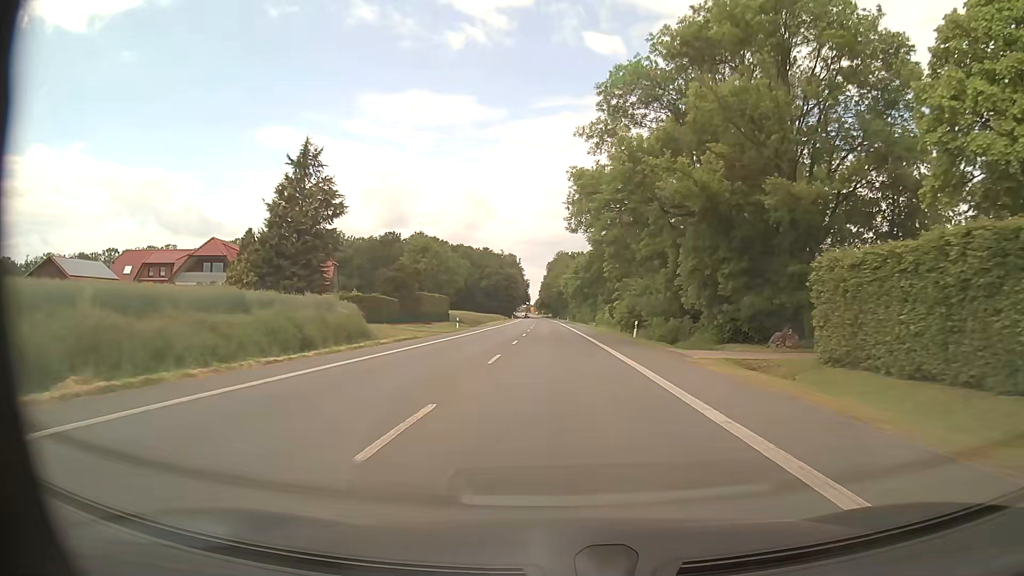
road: primary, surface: asphalt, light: Day
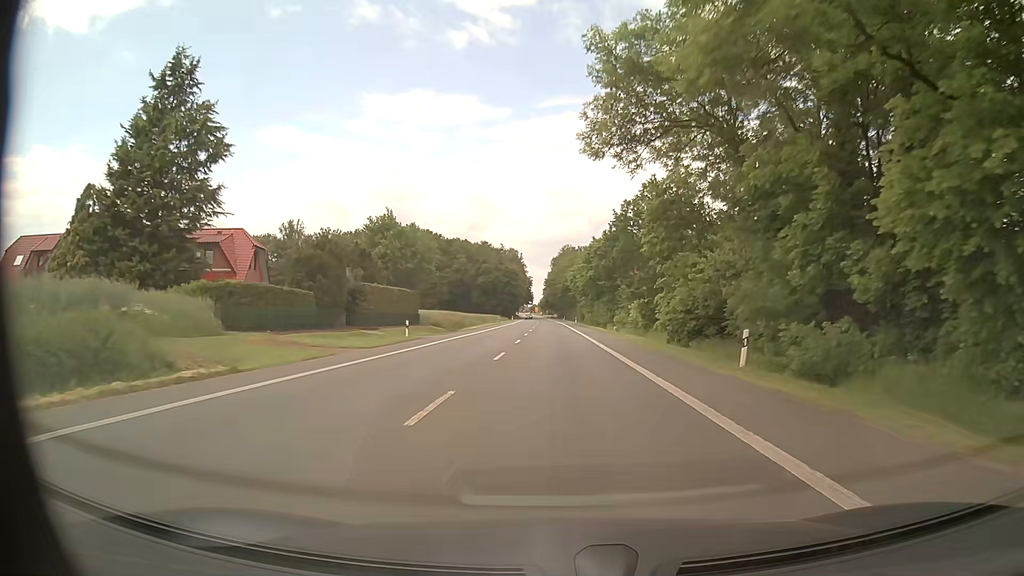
(-0.1, +22.2) m; -1°
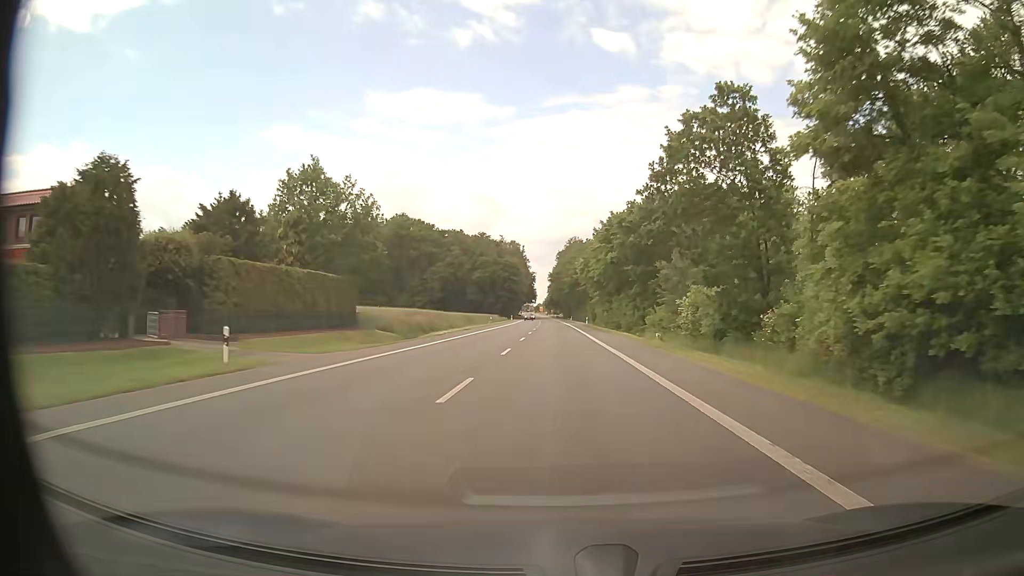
(0.0, +22.2) m; 0°
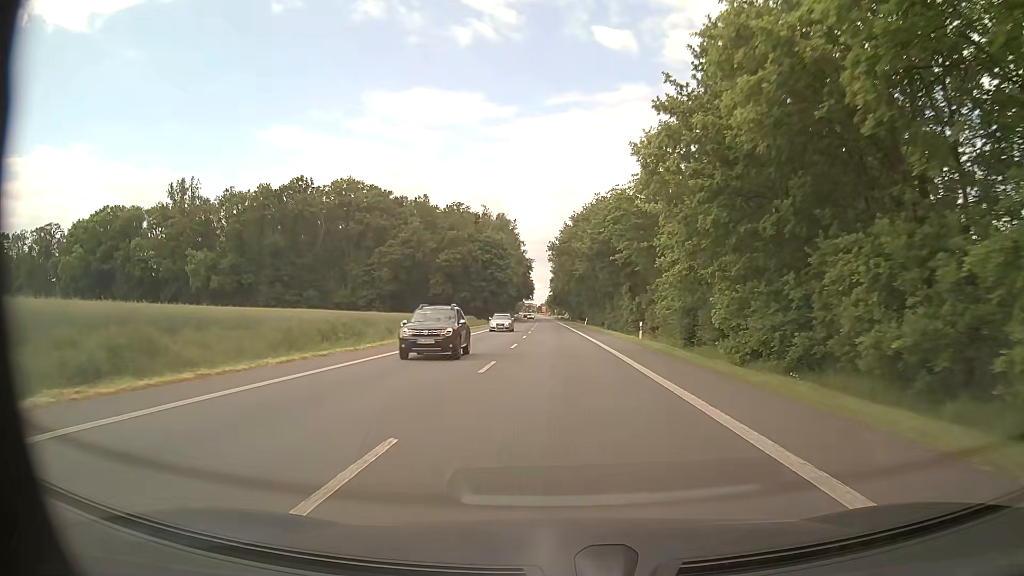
(-0.6, +55.6) m; -1°
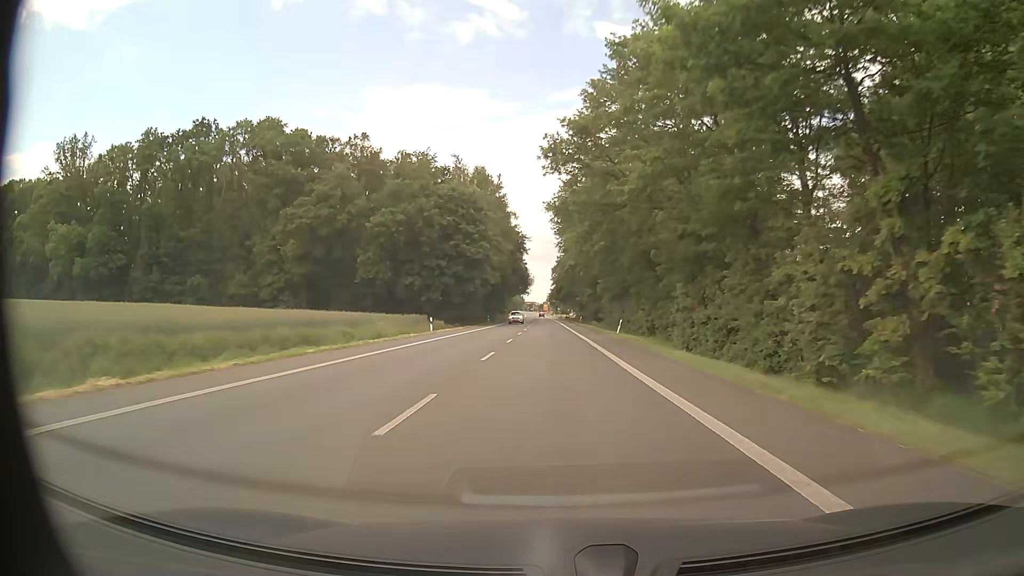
(-0.2, +44.5) m; 0°
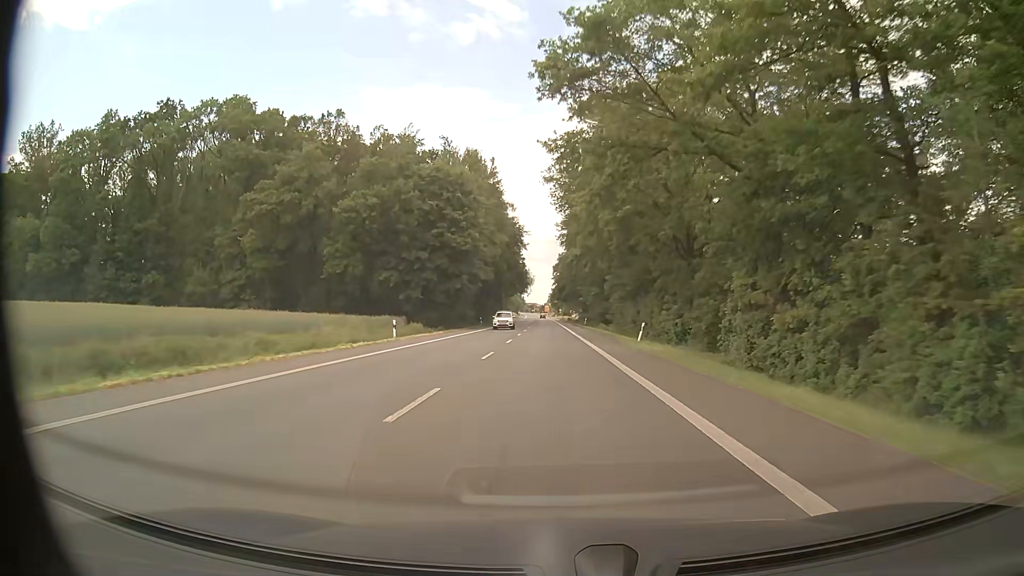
(-0.1, +11.1) m; -1°
